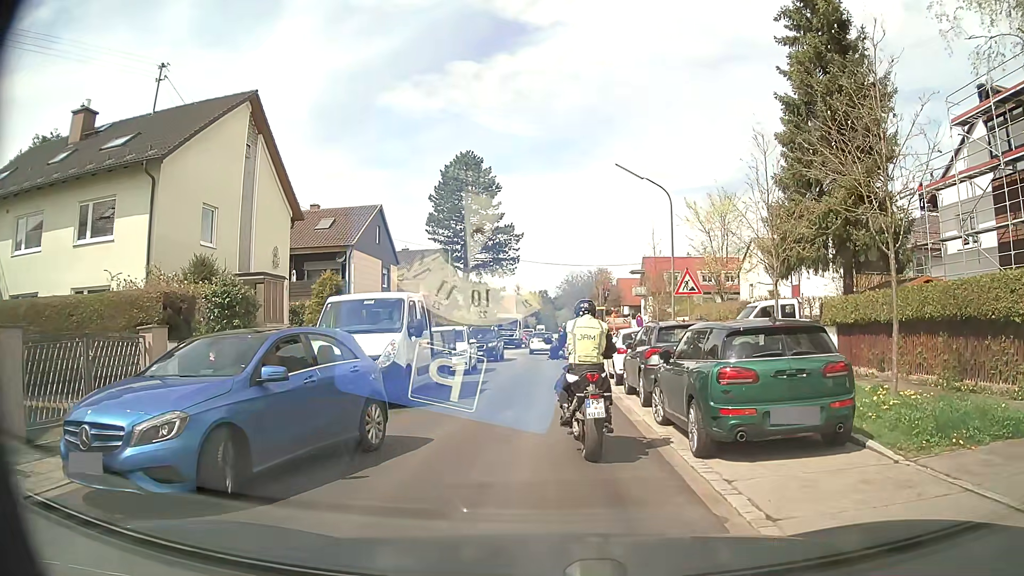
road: residential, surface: asphalt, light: Day
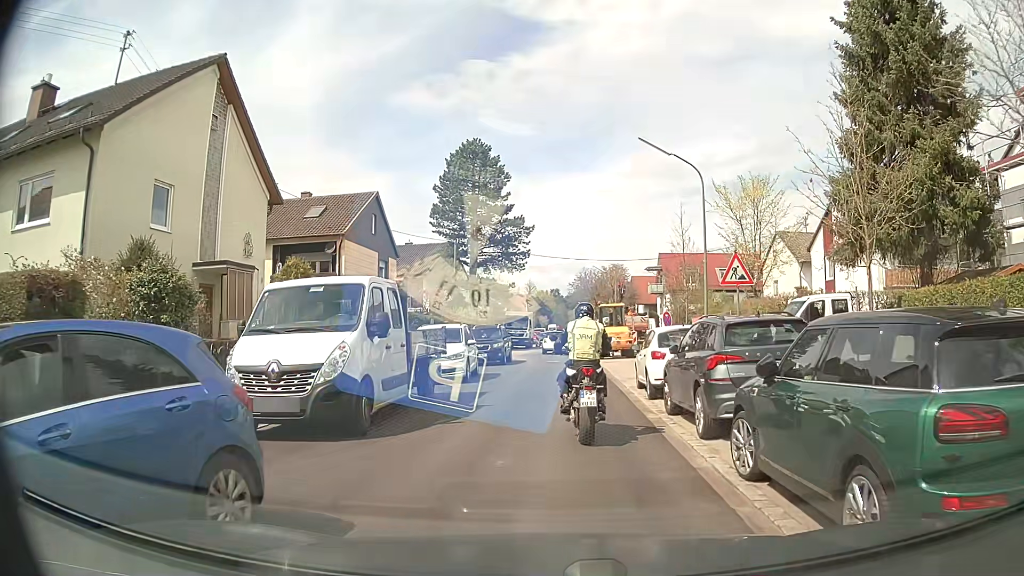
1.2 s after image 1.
(0.0, +4.0) m; 0°
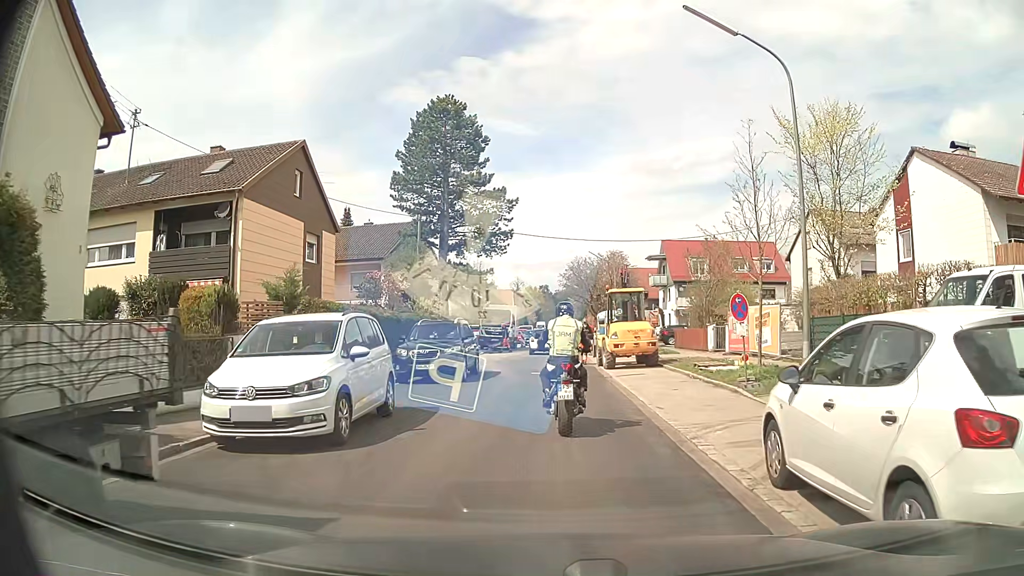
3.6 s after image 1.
(-0.1, +10.6) m; +1°
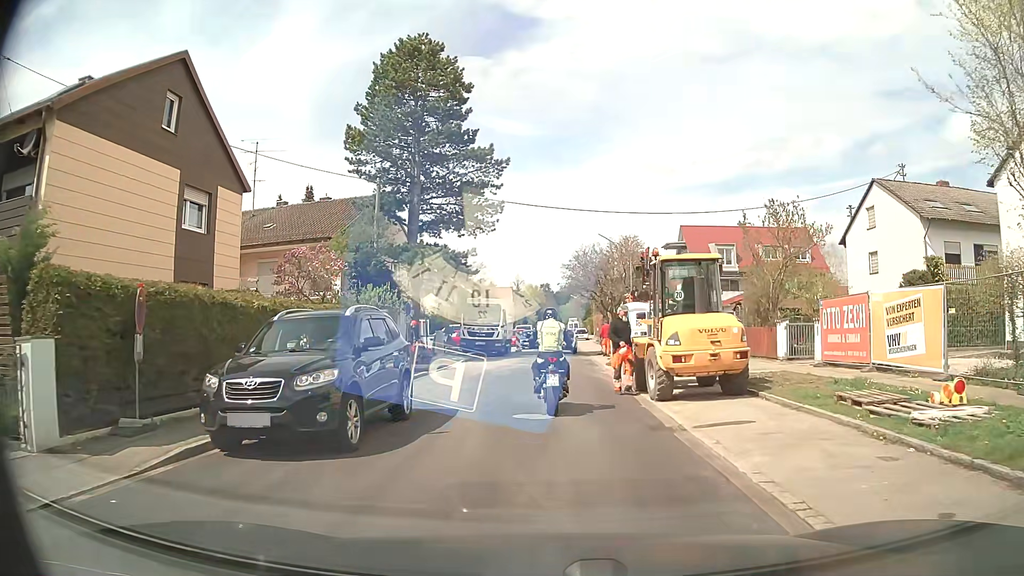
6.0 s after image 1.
(-0.1, +10.7) m; -1°
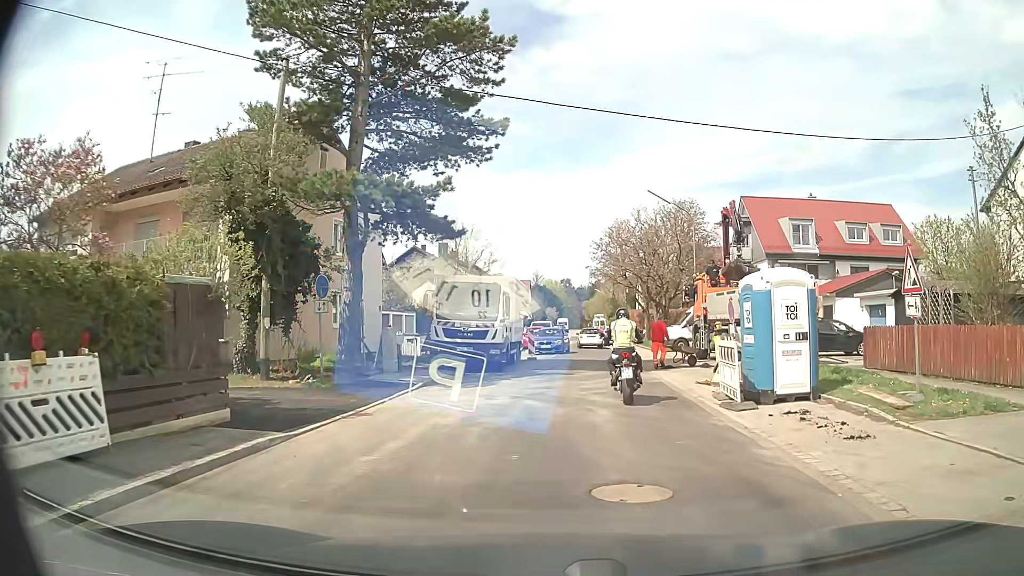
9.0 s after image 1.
(-0.3, +14.6) m; -2°
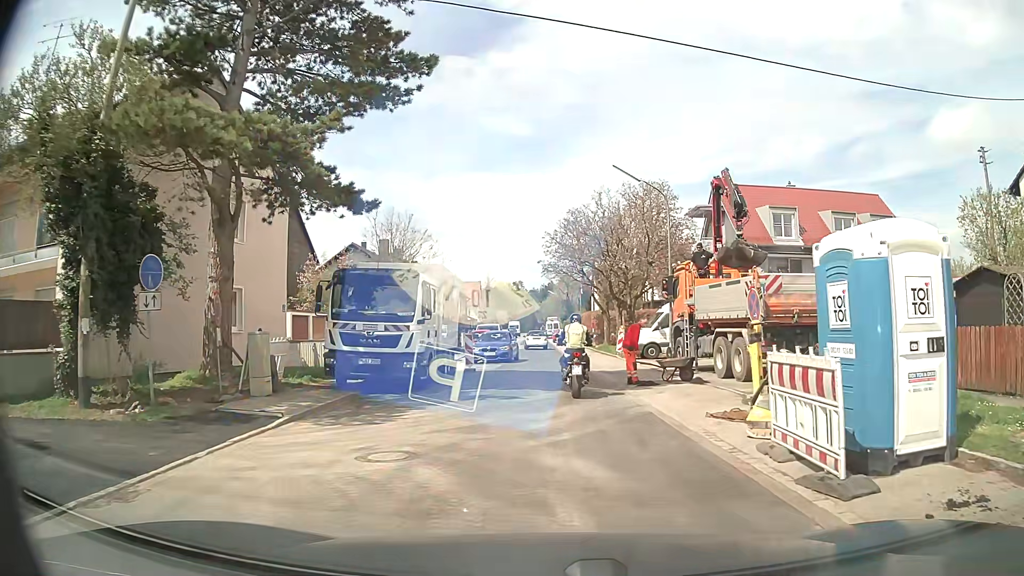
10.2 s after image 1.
(+0.2, +5.9) m; +4°
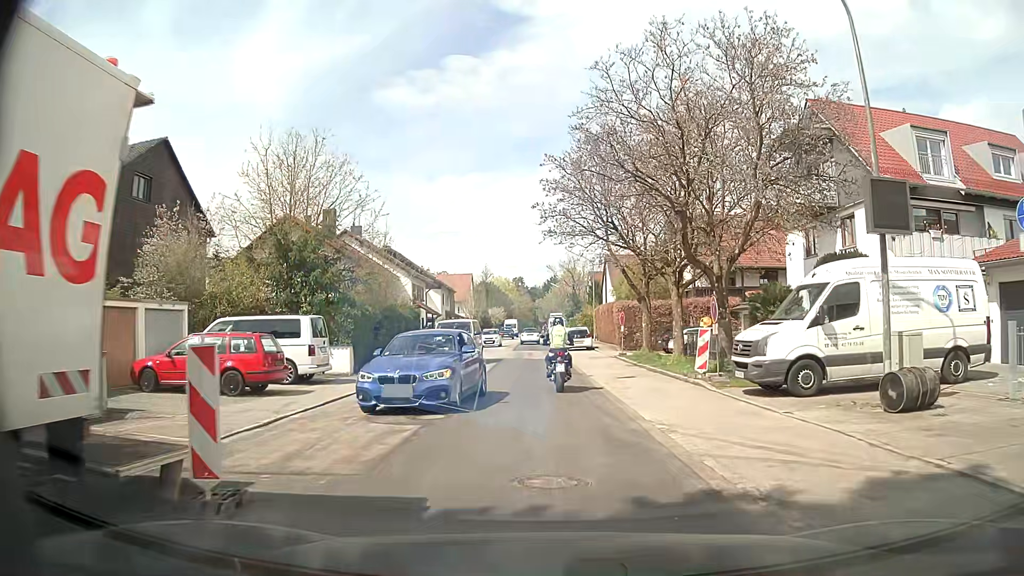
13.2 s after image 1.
(-0.1, +18.4) m; -1°
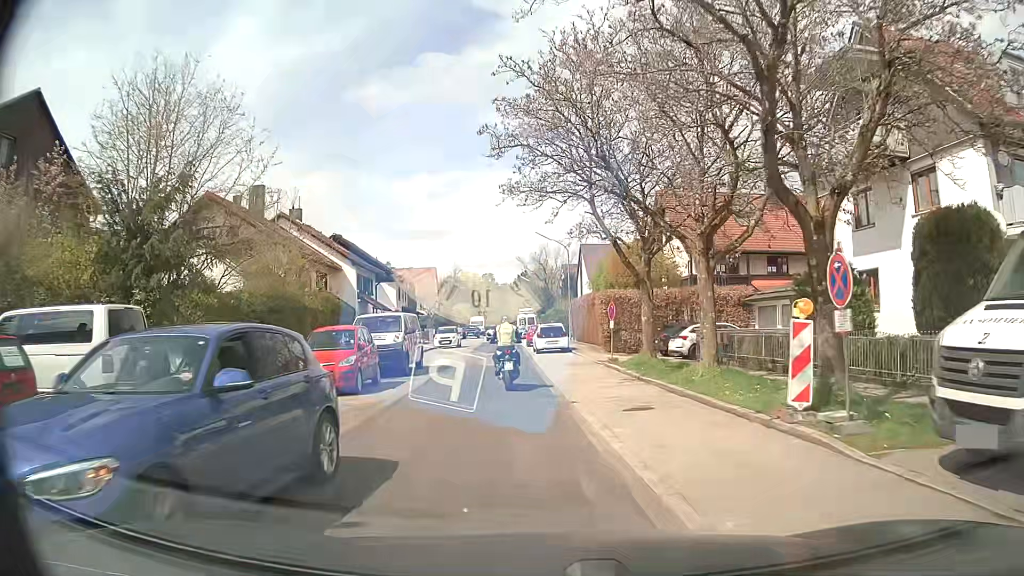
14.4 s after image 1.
(+0.3, +8.5) m; +3°
(0, +10) (-1, +20) (-2, +30) (-3, +40) (-4, +50) (-4, +60) (-5, +70) (-5, +80) (-6, +90) (-7, +100) m
